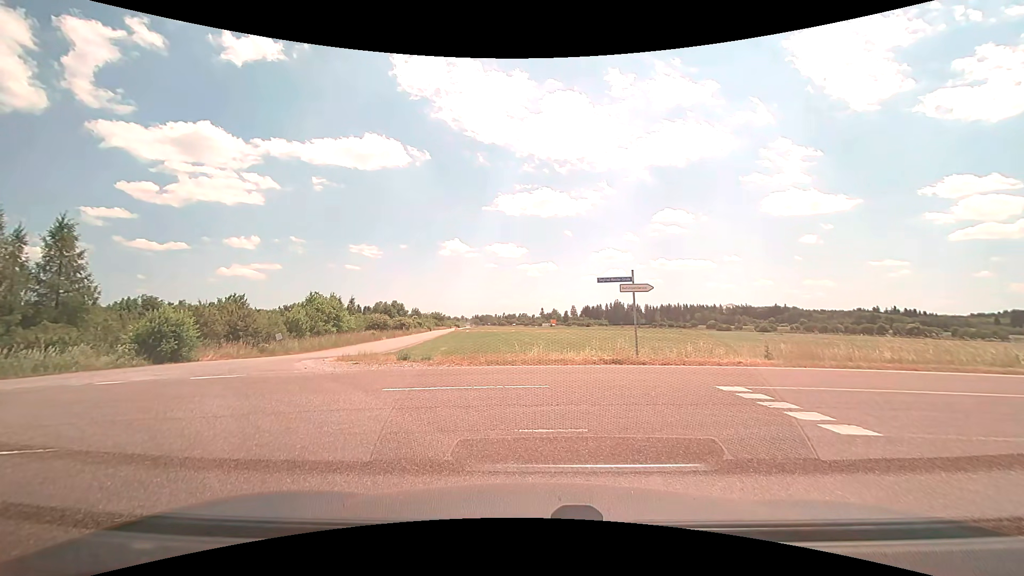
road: unclassified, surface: asphalt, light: Day
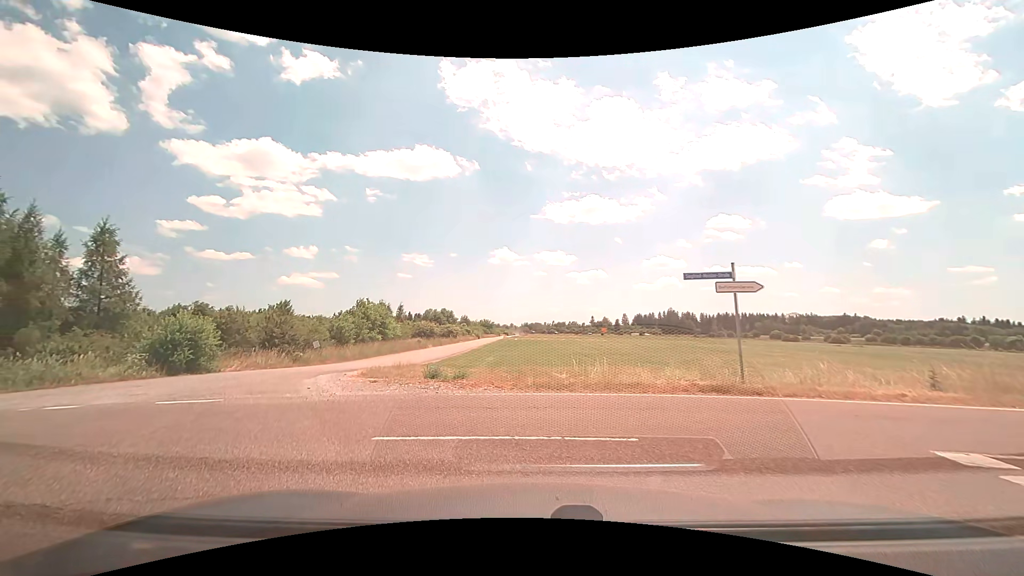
(-0.1, +3.7) m; -5°
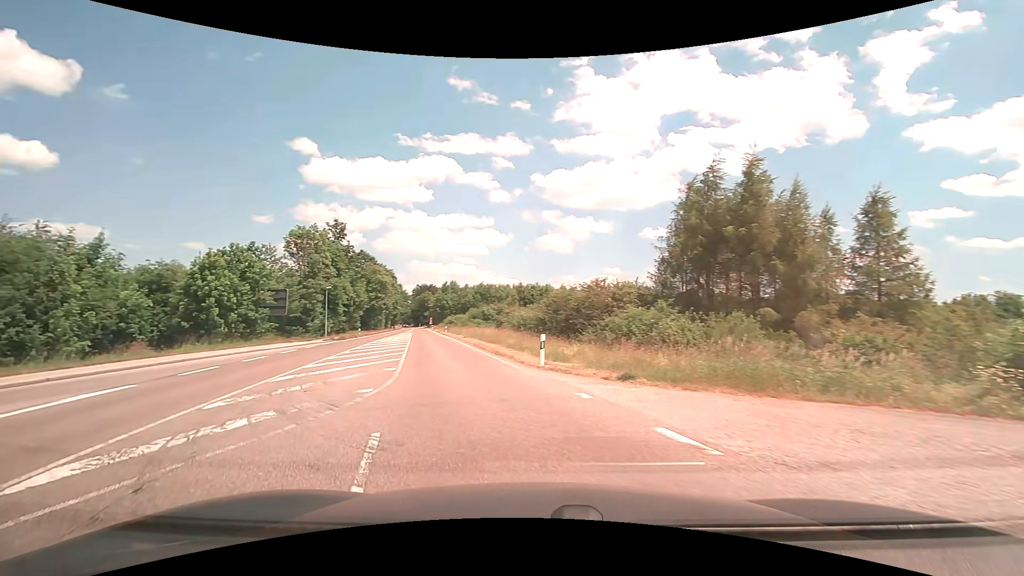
(-6.0, +8.4) m; -75°
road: tertiary
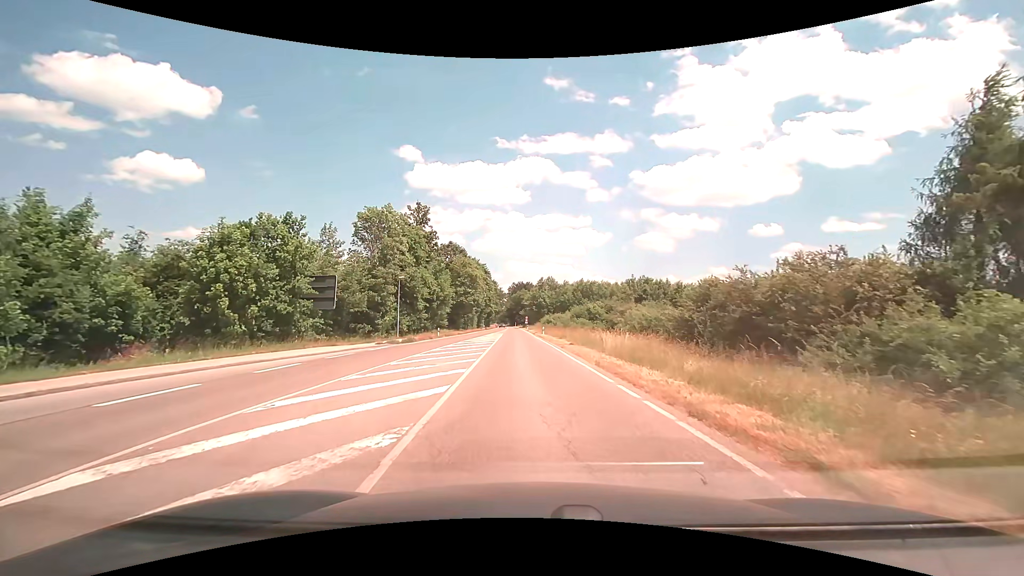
(-2.2, +13.8) m; -11°
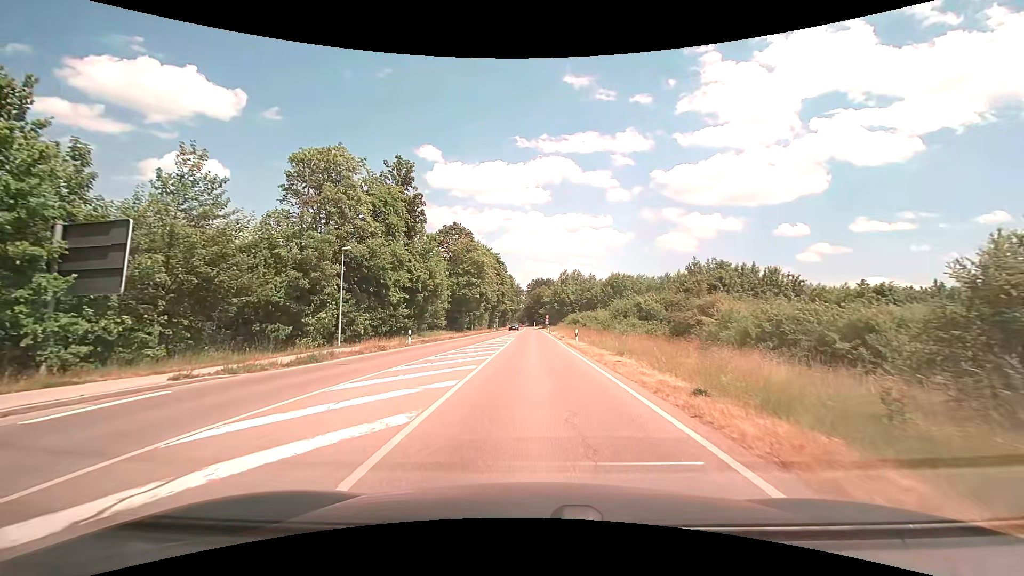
(-0.5, +19.7) m; -2°
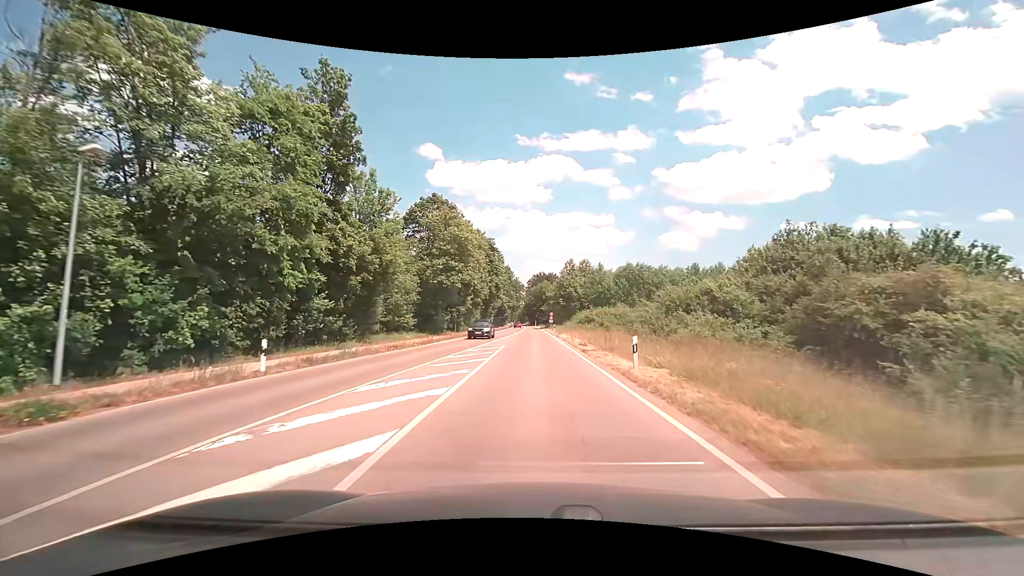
(-0.1, +18.2) m; 0°
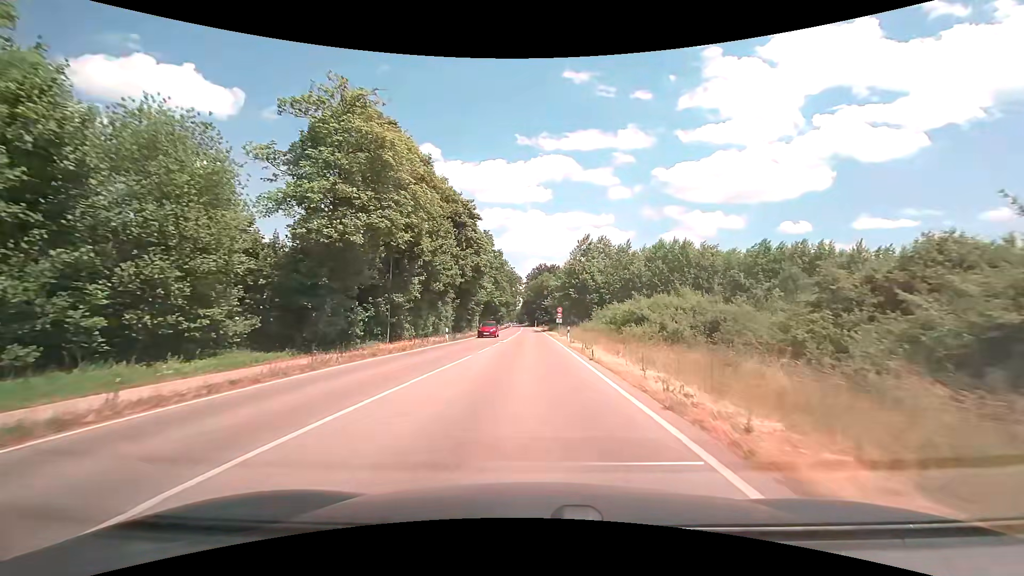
(+0.2, +28.4) m; 0°
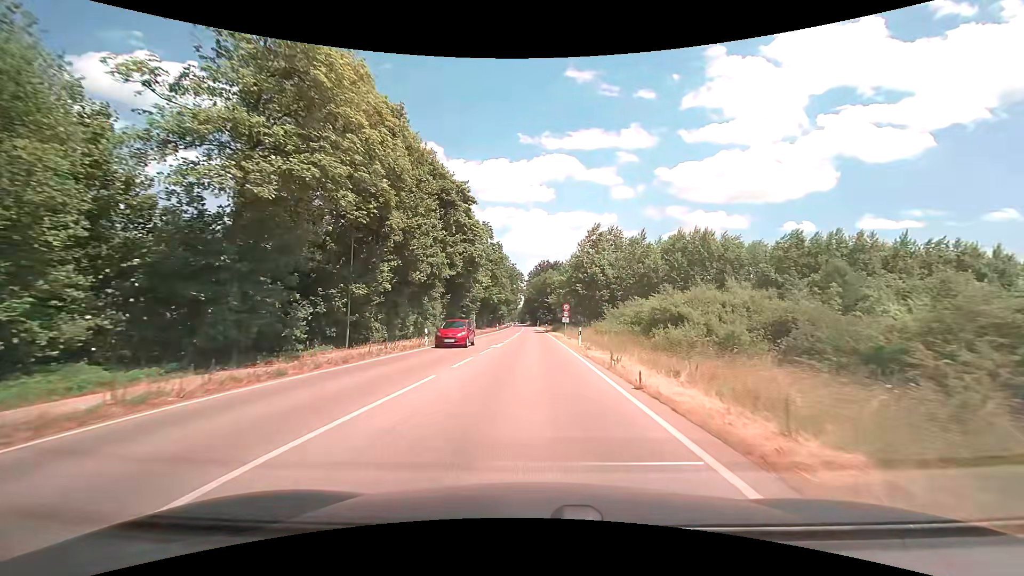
(0.0, +7.8) m; 0°
(0, +10) (0, +20) (0, +30) (0, +40) (0, +50) (0, +60) (0, +70) (0, +80) (0, +90) (-1, +100) m
